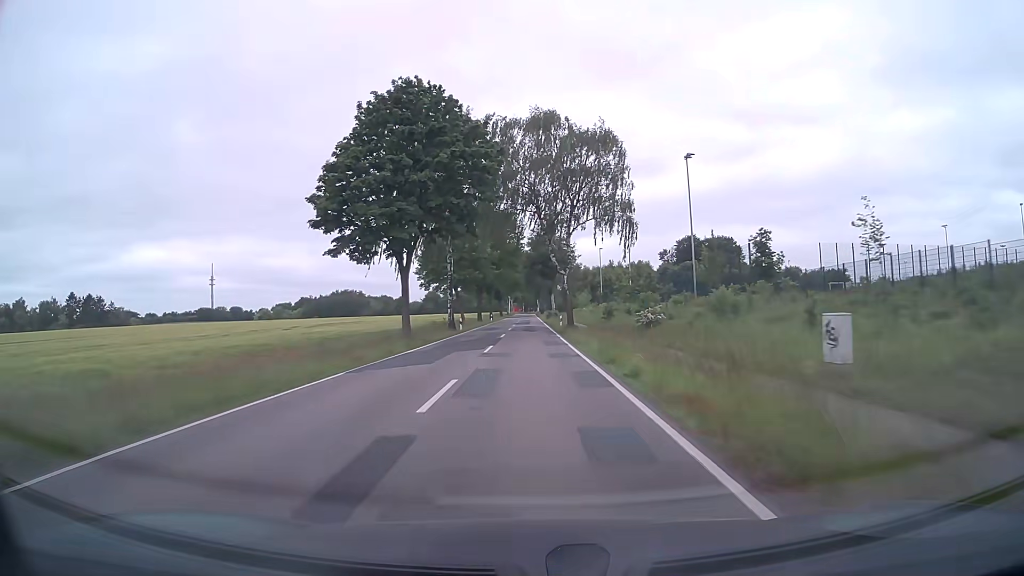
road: tertiary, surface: asphalt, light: Day
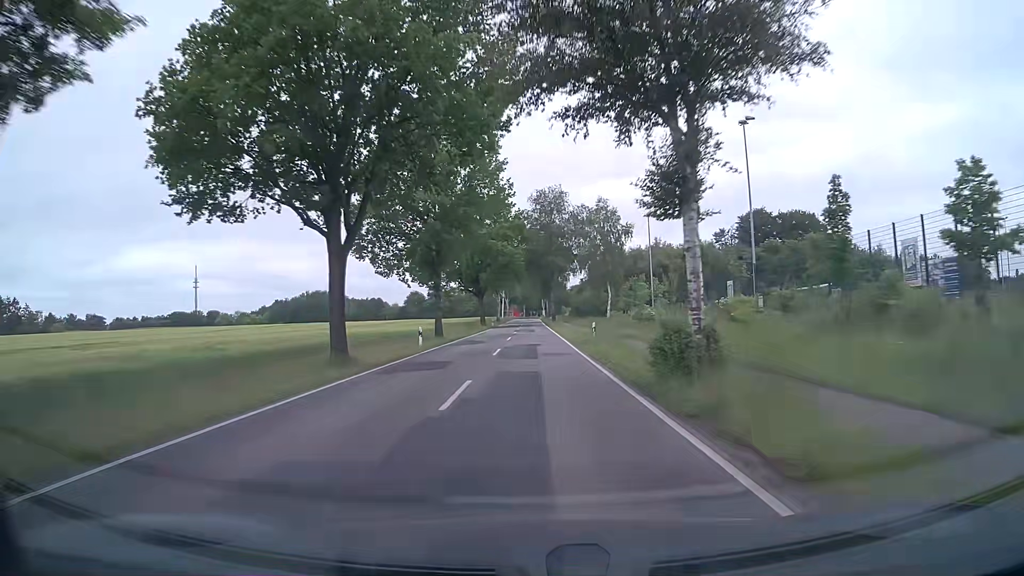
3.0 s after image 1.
(-0.2, +63.2) m; 0°
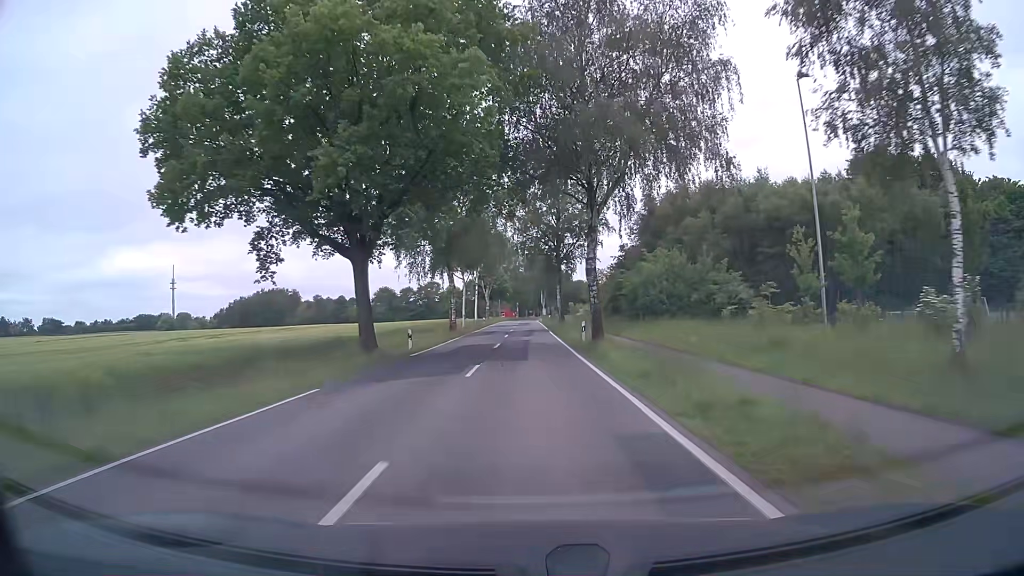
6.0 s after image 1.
(+0.2, +58.9) m; 0°
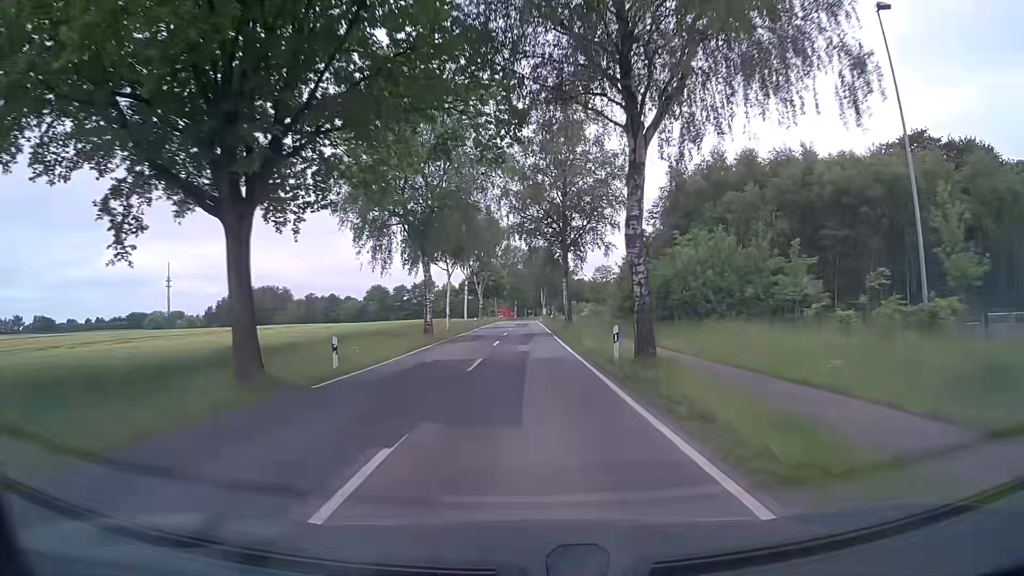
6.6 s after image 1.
(0.0, +11.4) m; 0°
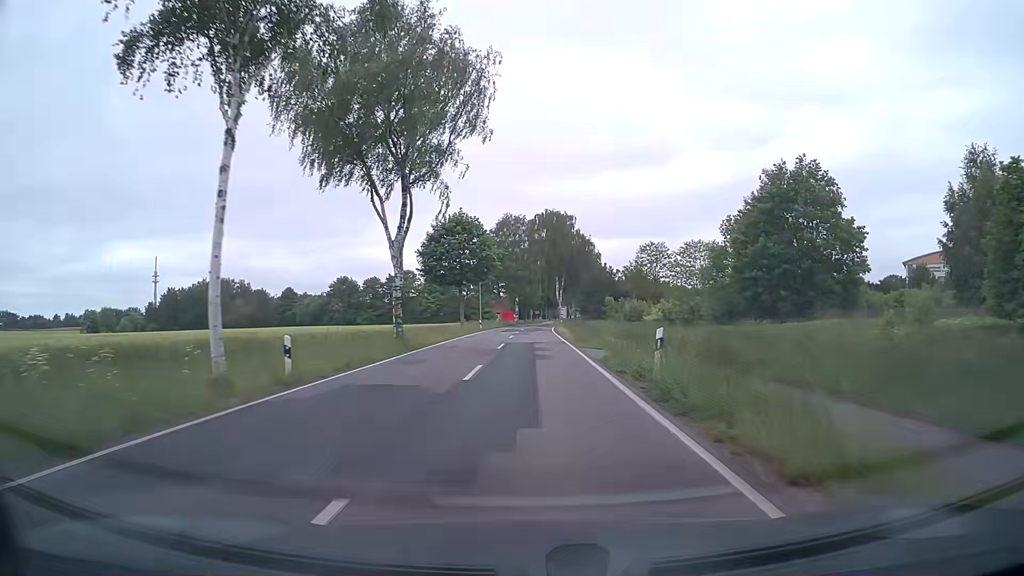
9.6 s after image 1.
(-0.3, +54.1) m; 0°
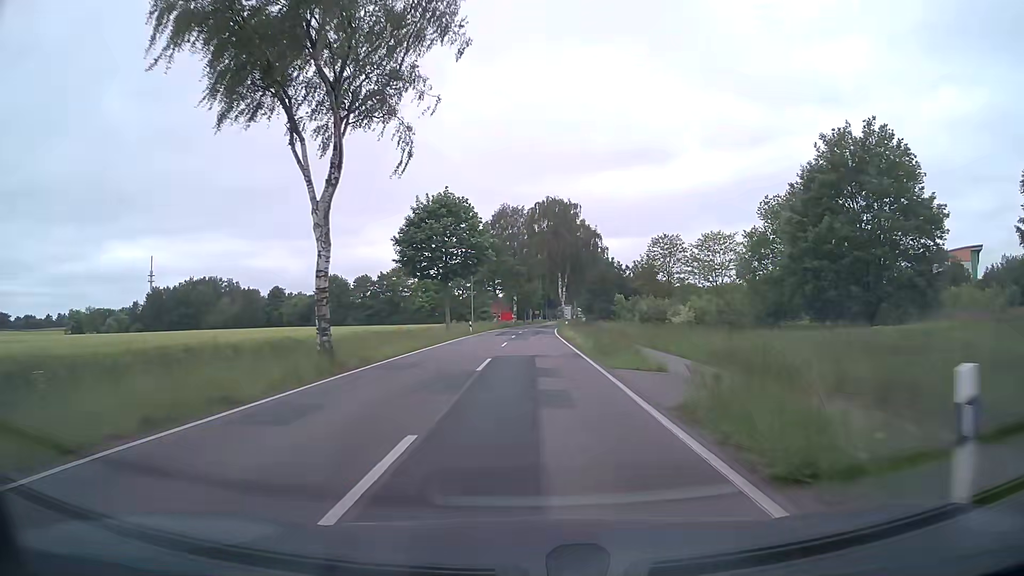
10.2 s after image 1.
(-0.1, +10.1) m; 0°
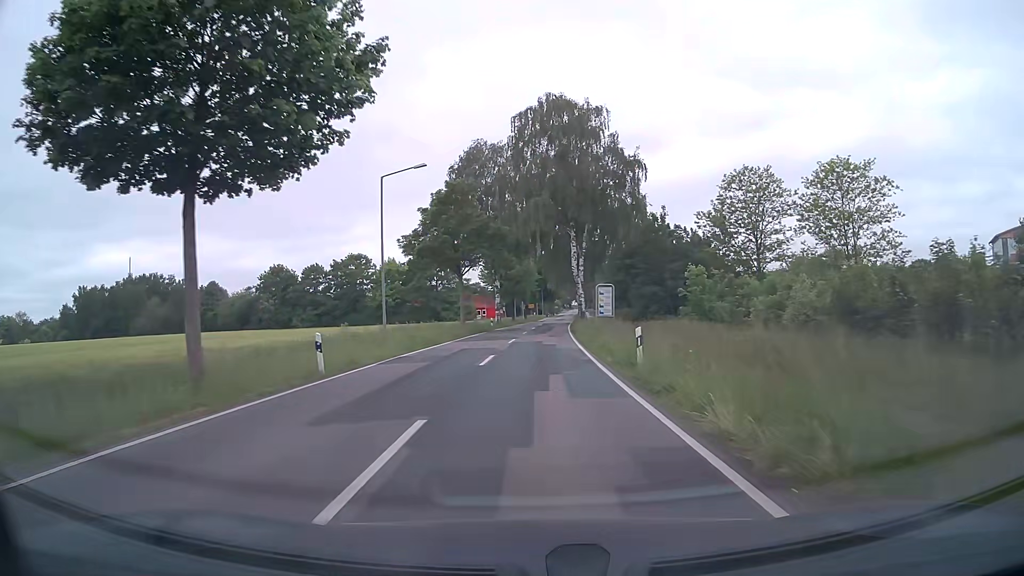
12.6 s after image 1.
(+0.2, +37.7) m; +1°
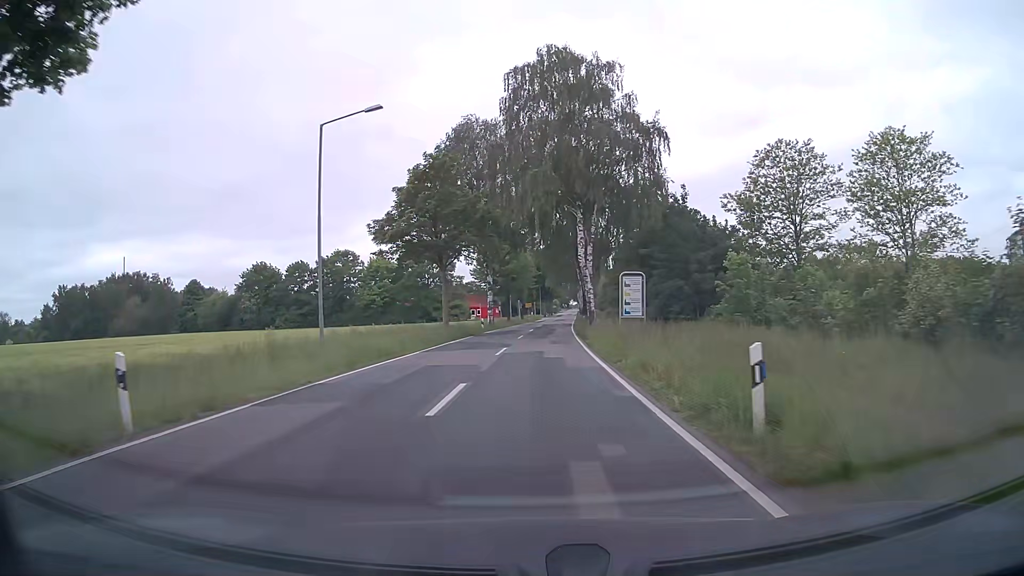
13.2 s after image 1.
(0.0, +8.5) m; 0°
(0, +10) (0, +20) (0, +30) (+1, +40) (+1, +50) (+2, +60) (+3, +70) (+3, +80) (+4, +90) (+5, +100) m
